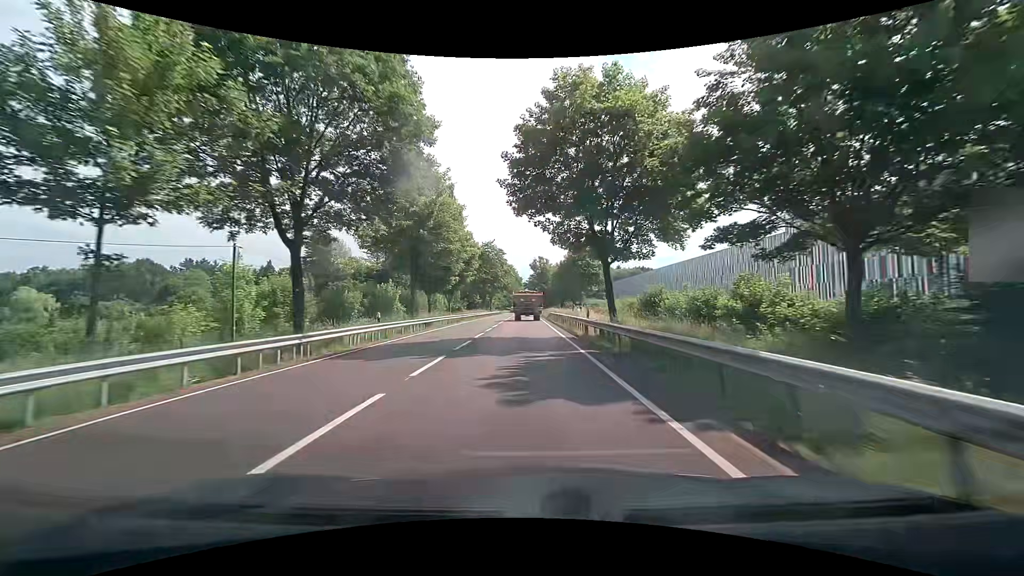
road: primary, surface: asphalt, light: Day
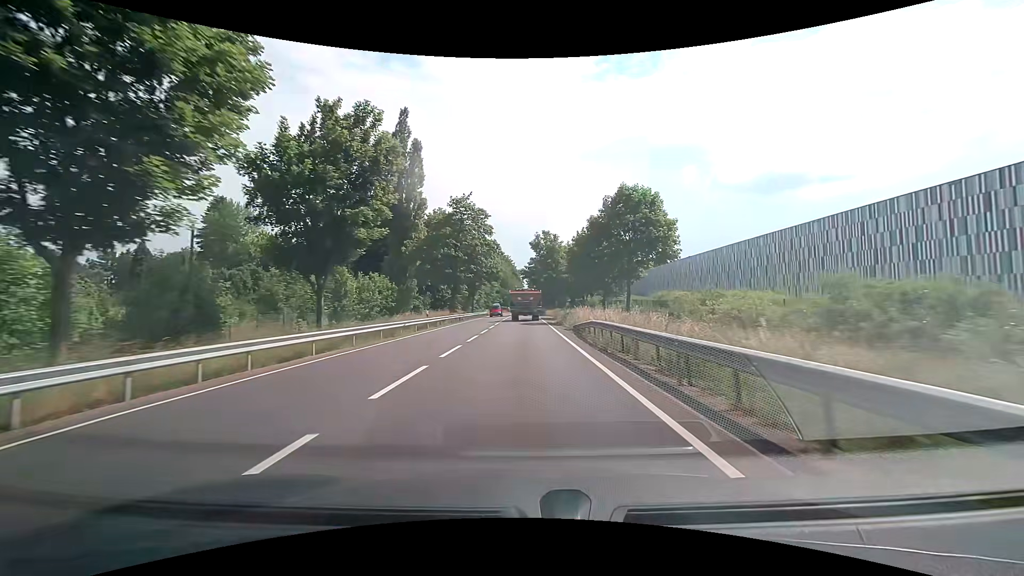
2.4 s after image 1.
(+0.1, +38.3) m; 0°
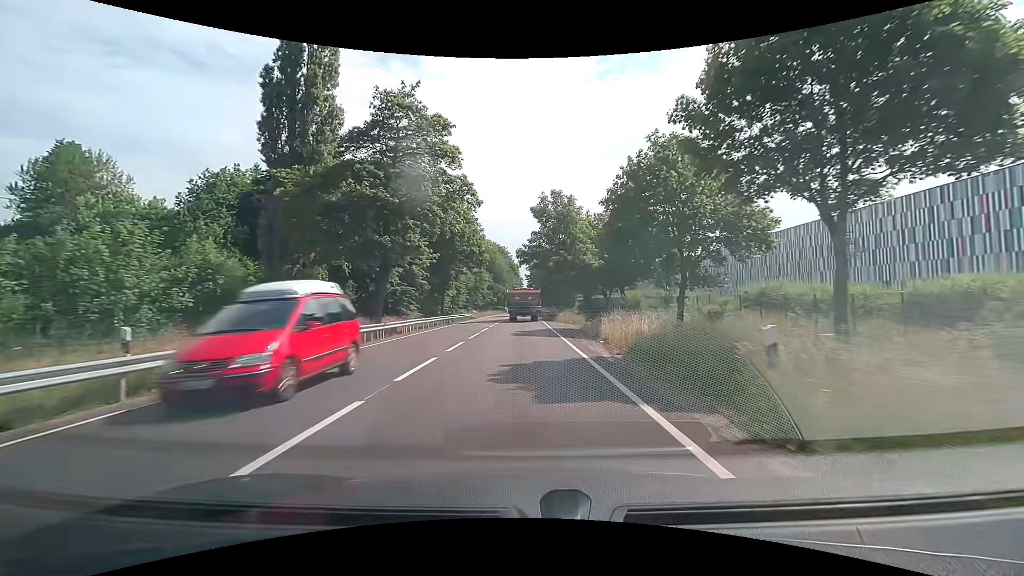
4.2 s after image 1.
(+0.1, +28.2) m; 0°
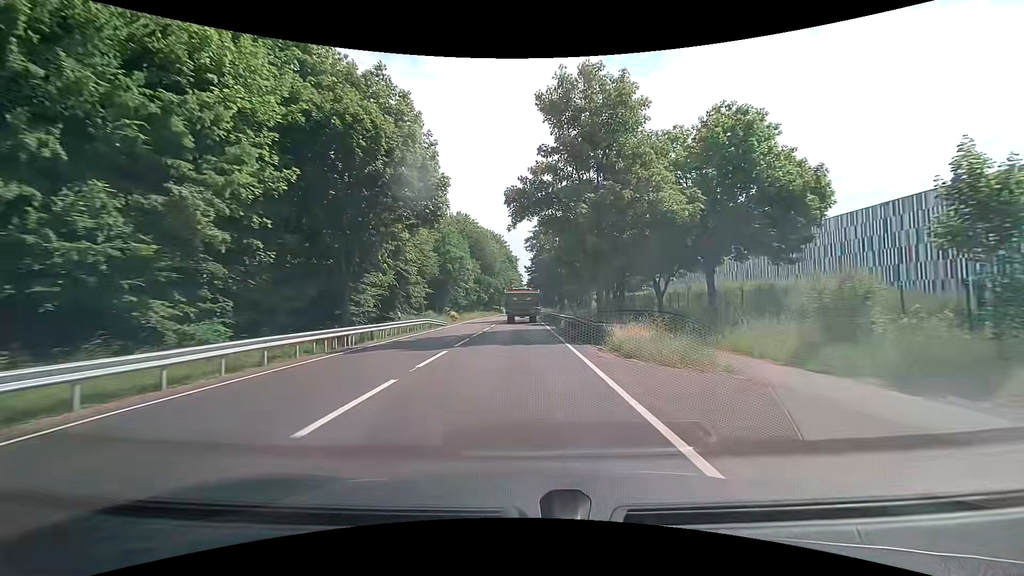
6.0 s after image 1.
(+0.1, +27.8) m; 0°
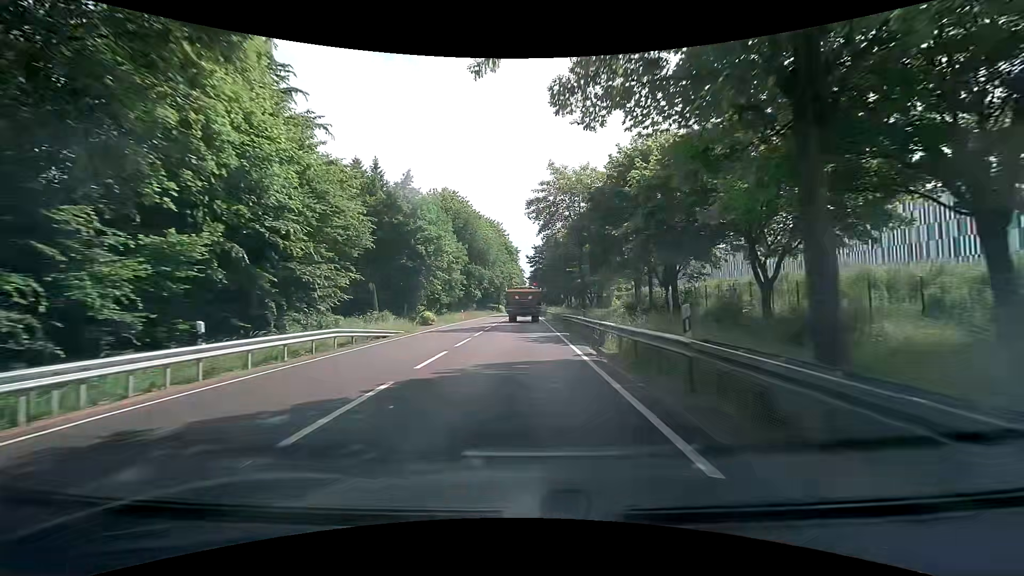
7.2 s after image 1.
(+0.1, +18.3) m; 0°
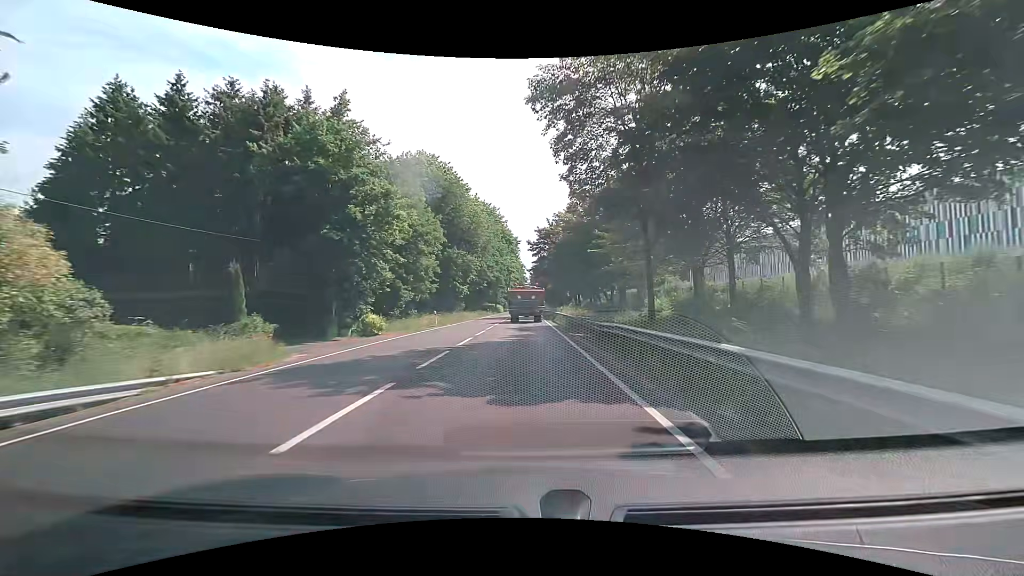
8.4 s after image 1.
(0.0, +18.2) m; 0°
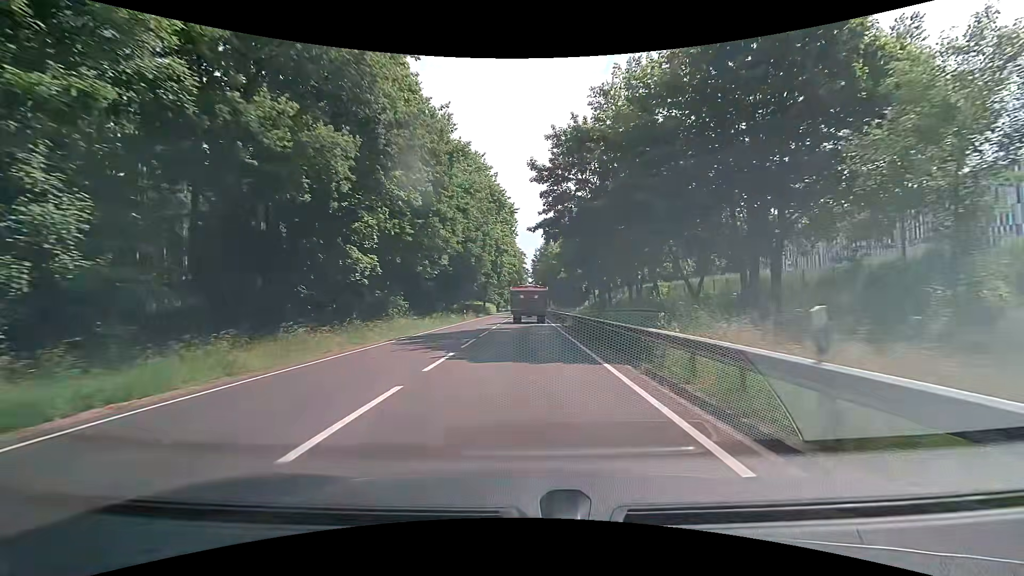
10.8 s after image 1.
(-0.2, +36.2) m; -1°
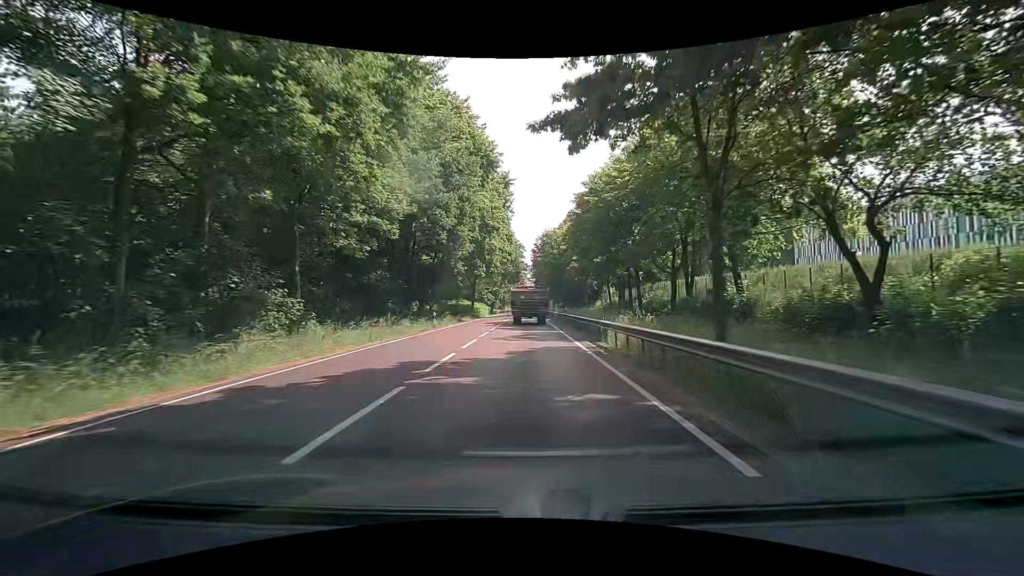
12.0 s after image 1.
(+0.1, +18.0) m; 0°
(0, +10) (0, +20) (0, +30) (0, +40) (0, +50) (0, +60) (0, +70) (0, +80) (0, +90) (0, +100) m
